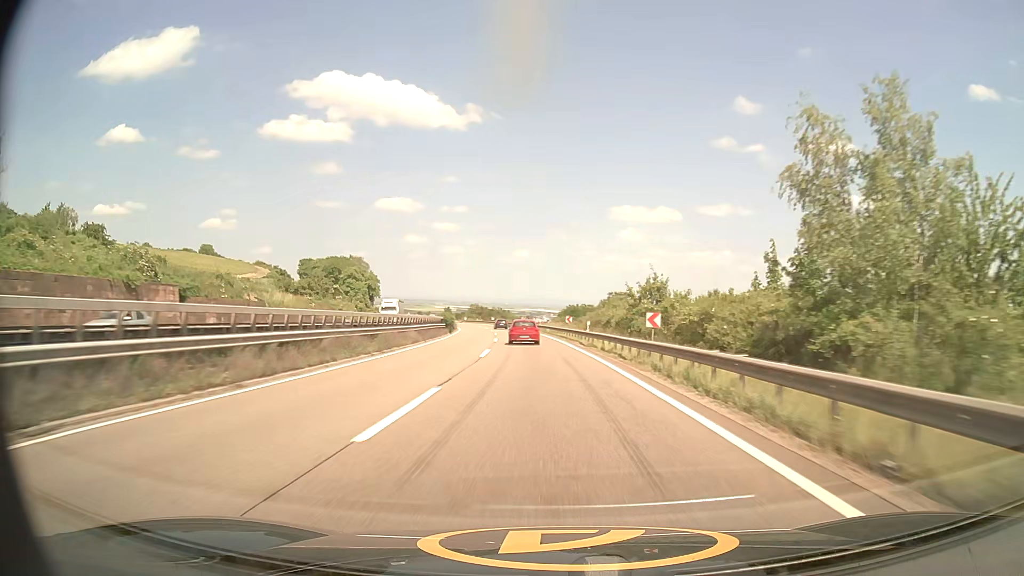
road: motorway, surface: asphalt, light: Day
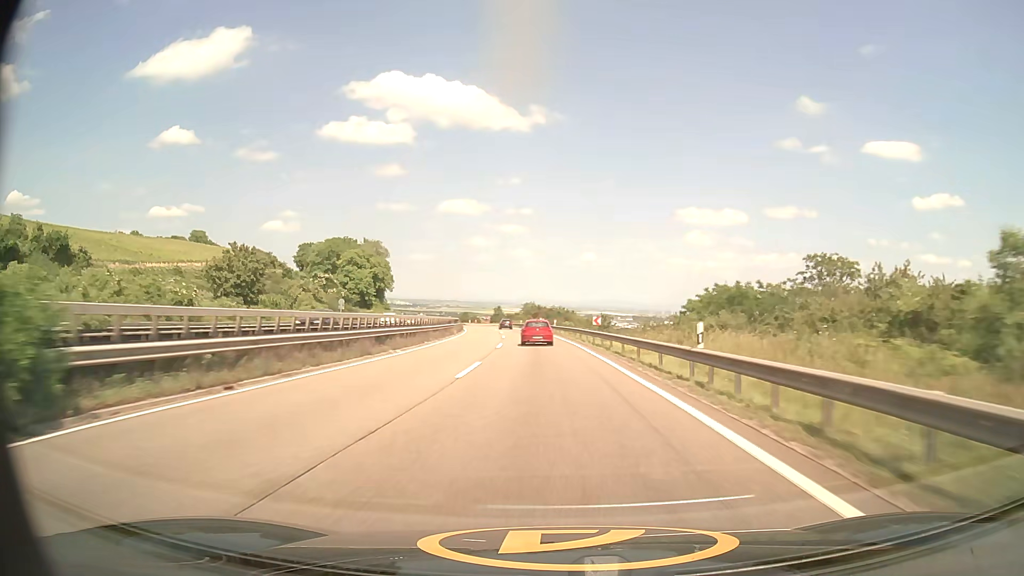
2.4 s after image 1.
(-3.0, +63.7) m; -6°
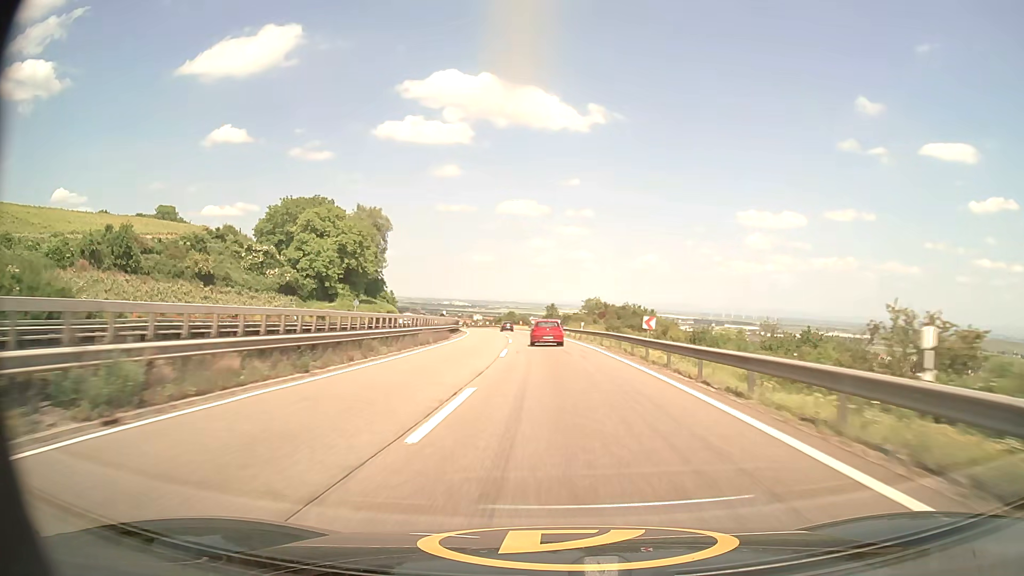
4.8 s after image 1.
(-3.0, +62.6) m; -5°
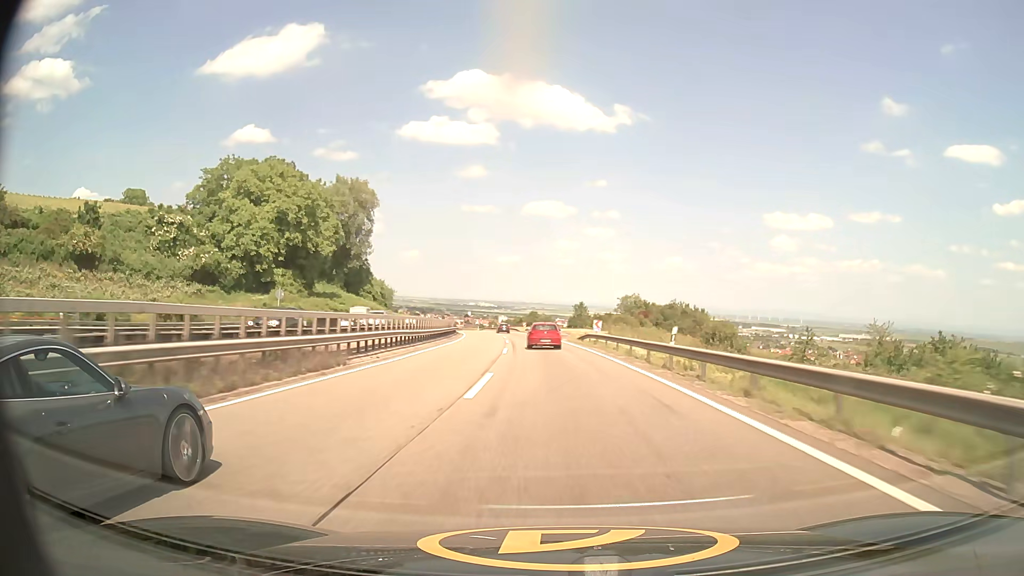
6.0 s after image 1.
(-0.6, +31.1) m; -2°
(0, +10) (0, +20) (-1, +30) (-1, +40) (-2, +50) (-2, +60) (-3, +70) (-4, +80) (-5, +90) (-7, +100) m
